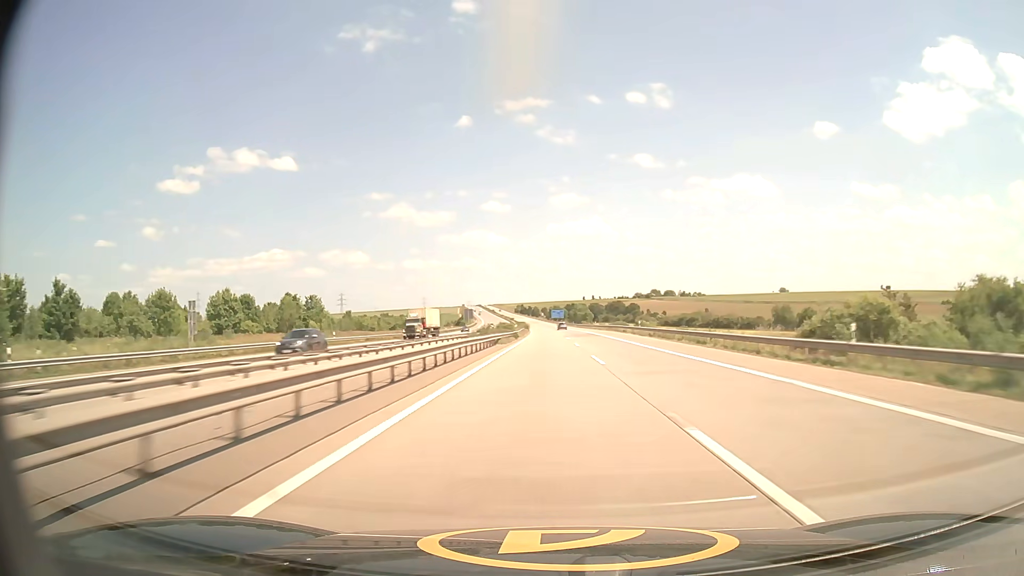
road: motorway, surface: asphalt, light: Day
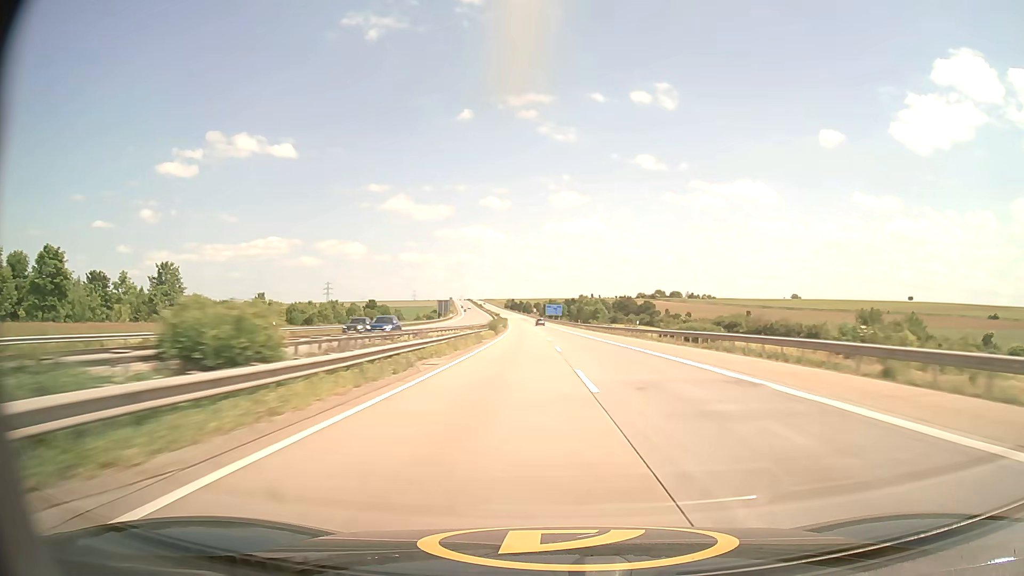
(+0.2, +64.1) m; 0°
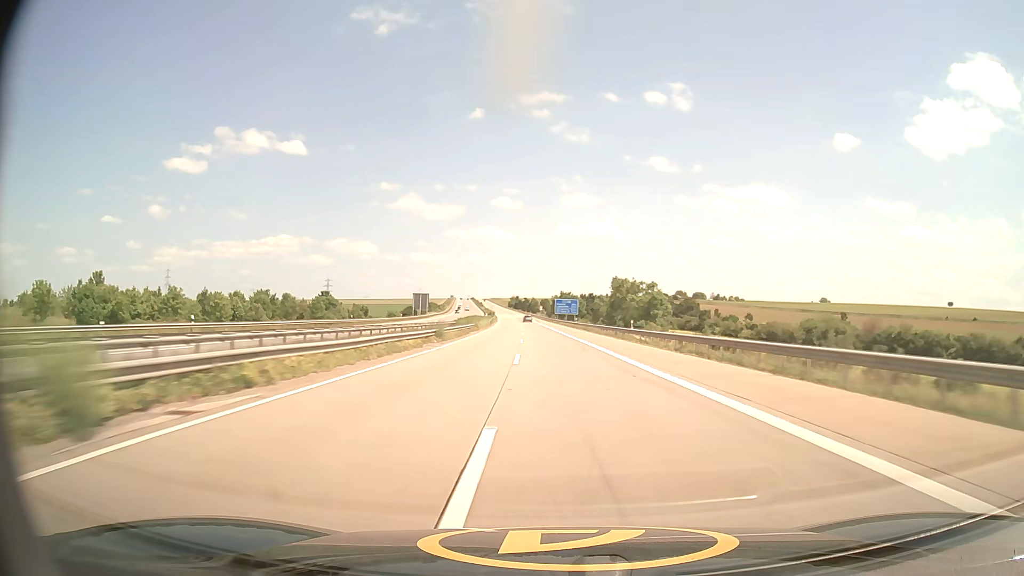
(0.0, +64.6) m; -1°
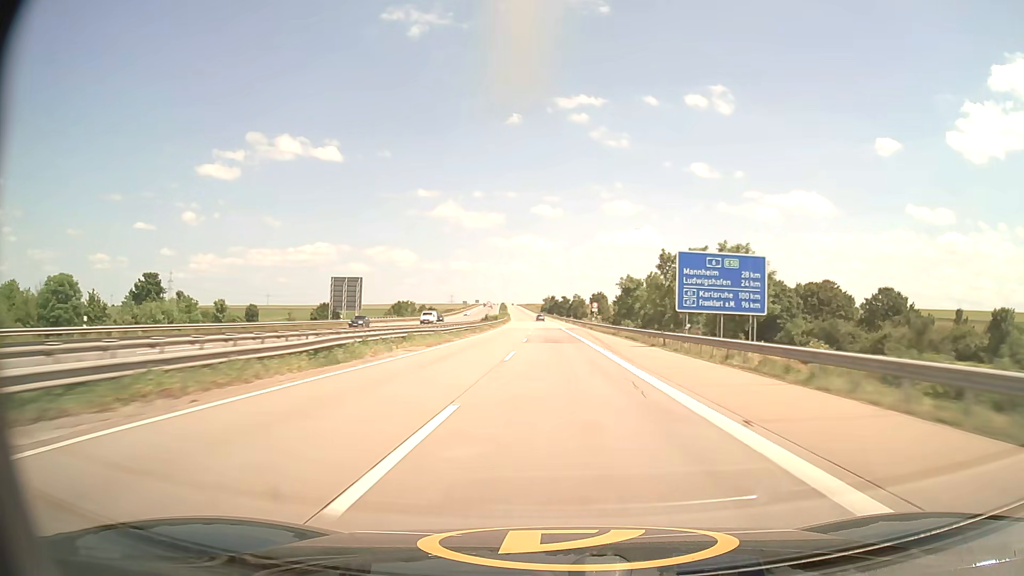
(-3.4, +106.9) m; -3°
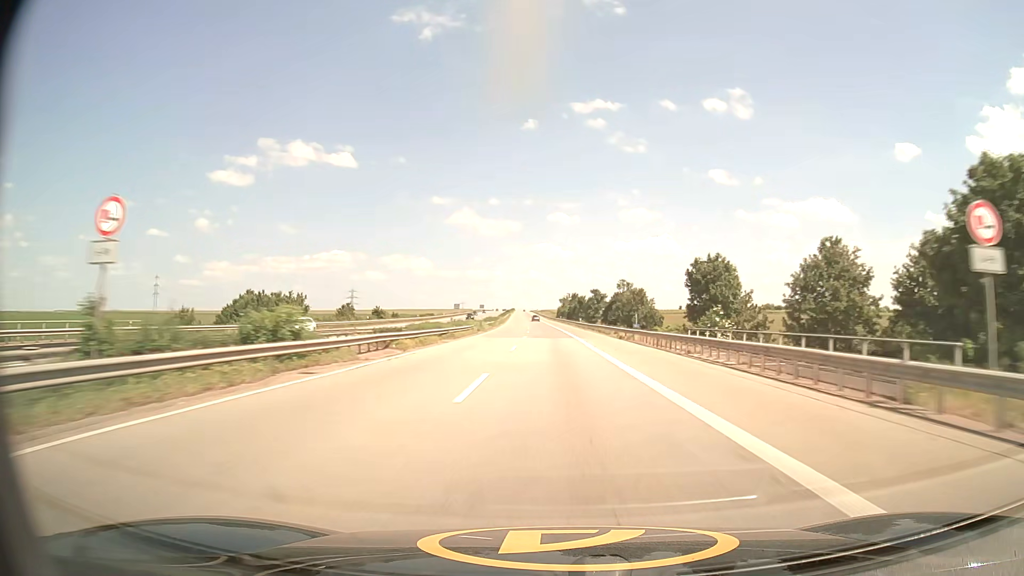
(-0.9, +84.5) m; -1°
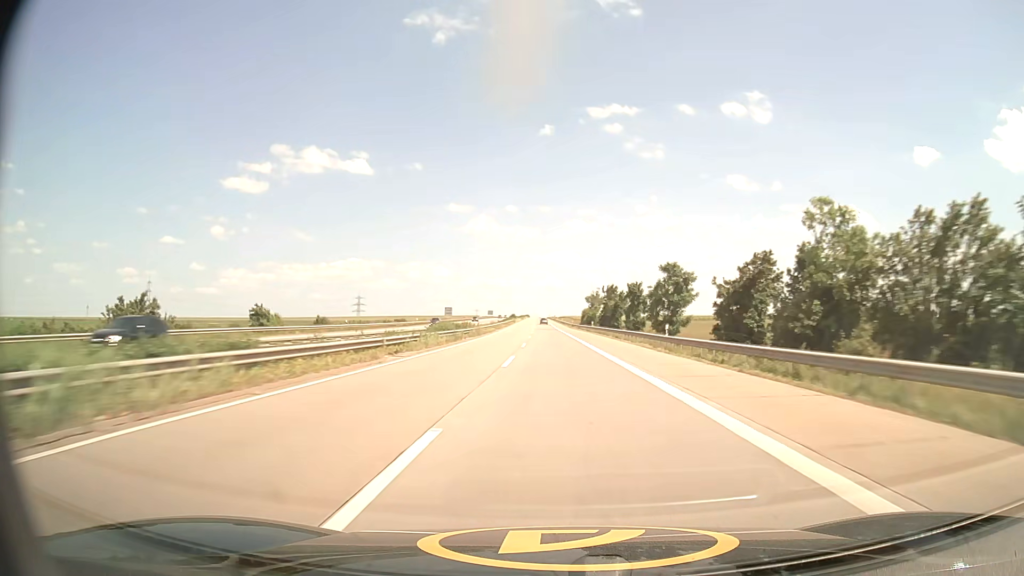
(-0.8, +62.7) m; -1°
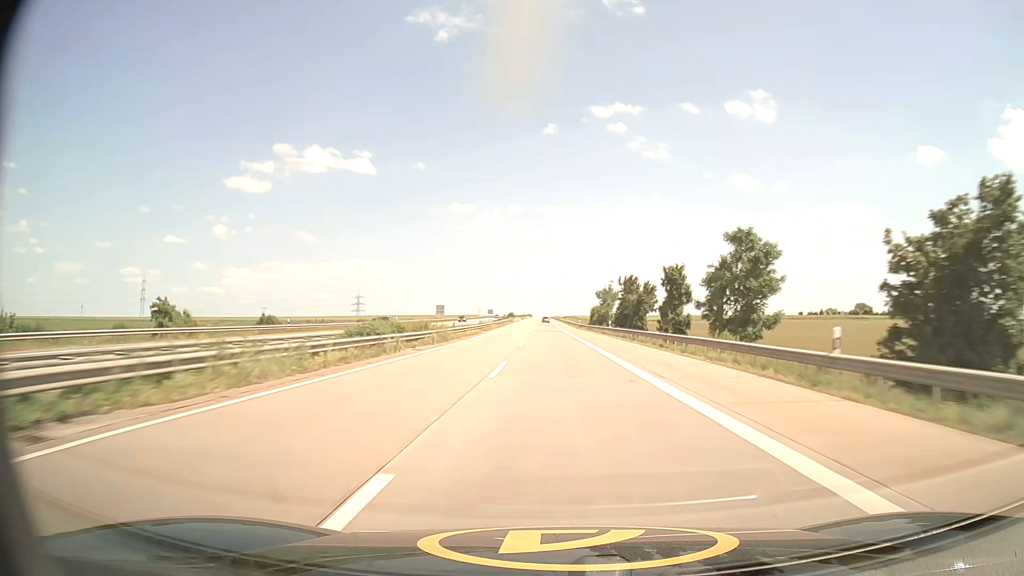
(-0.1, +20.8) m; 0°
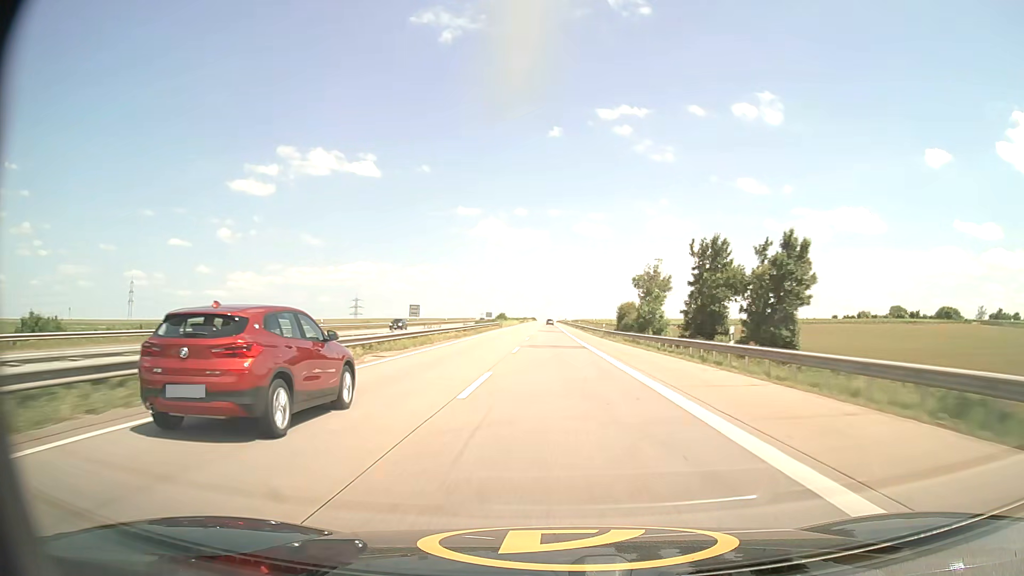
(-0.2, +41.6) m; 0°
(0, +10) (0, +20) (0, +30) (0, +40) (0, +50) (0, +60) (0, +70) (0, +80) (-1, +90) (-1, +100) m
